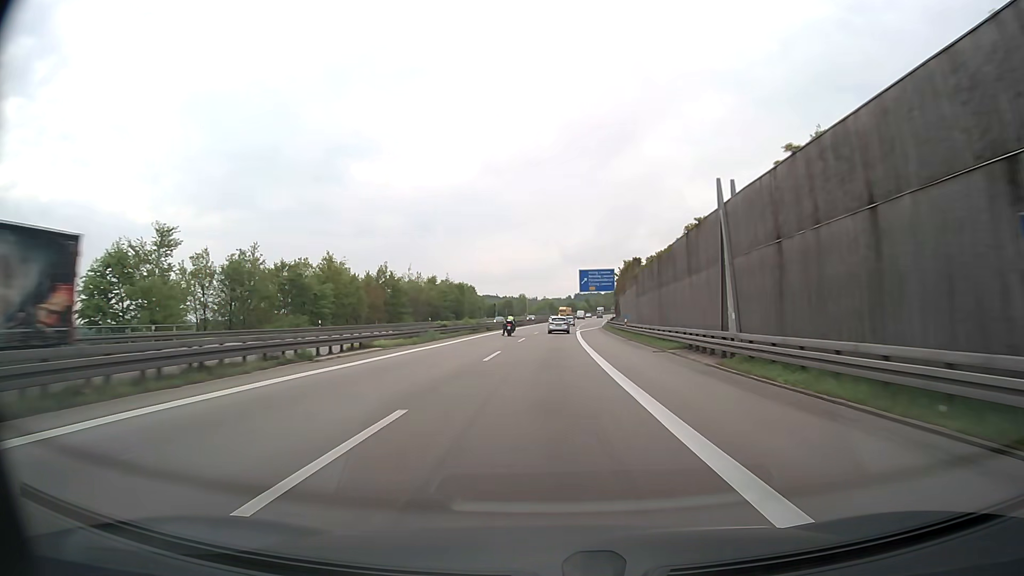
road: motorway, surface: asphalt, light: Day
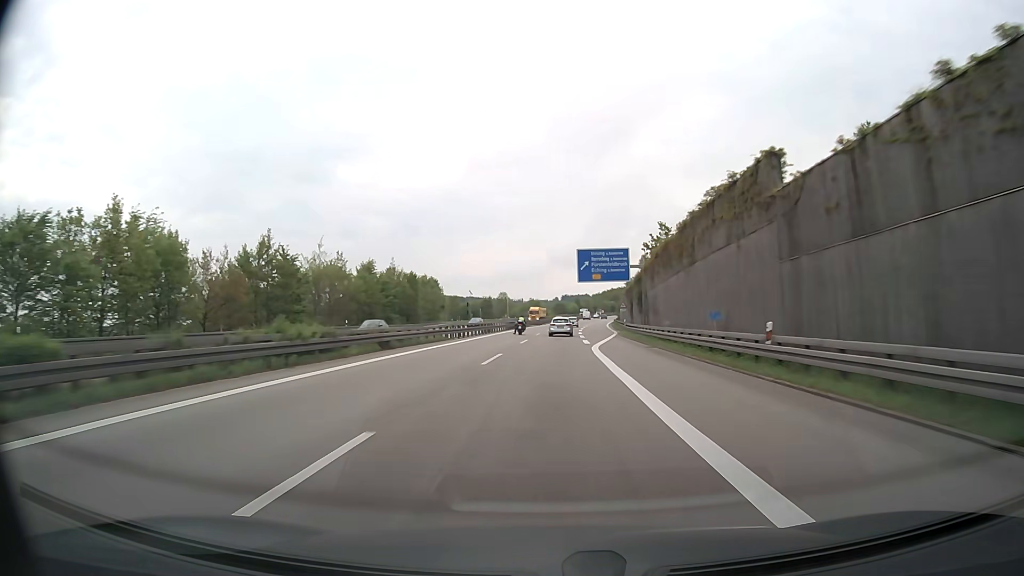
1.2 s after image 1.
(+0.4, +38.0) m; +1°
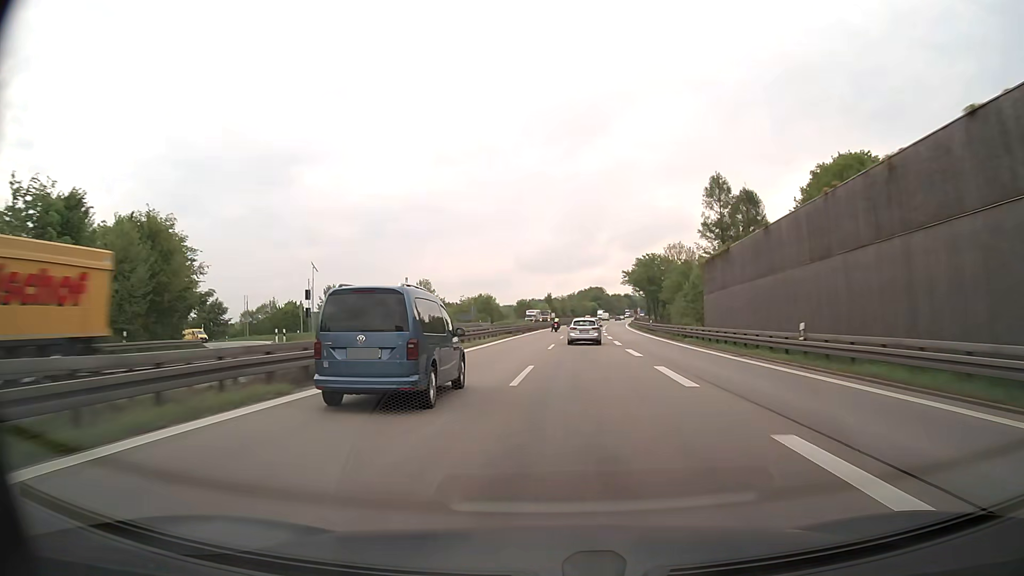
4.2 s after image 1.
(+2.6, +96.1) m; +3°
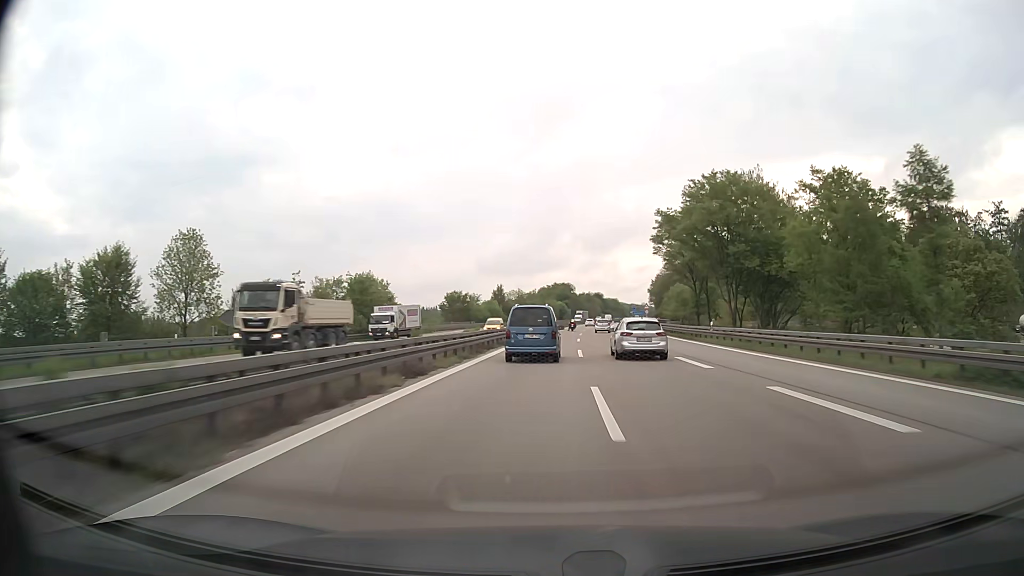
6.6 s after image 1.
(+2.2, +78.6) m; +3°
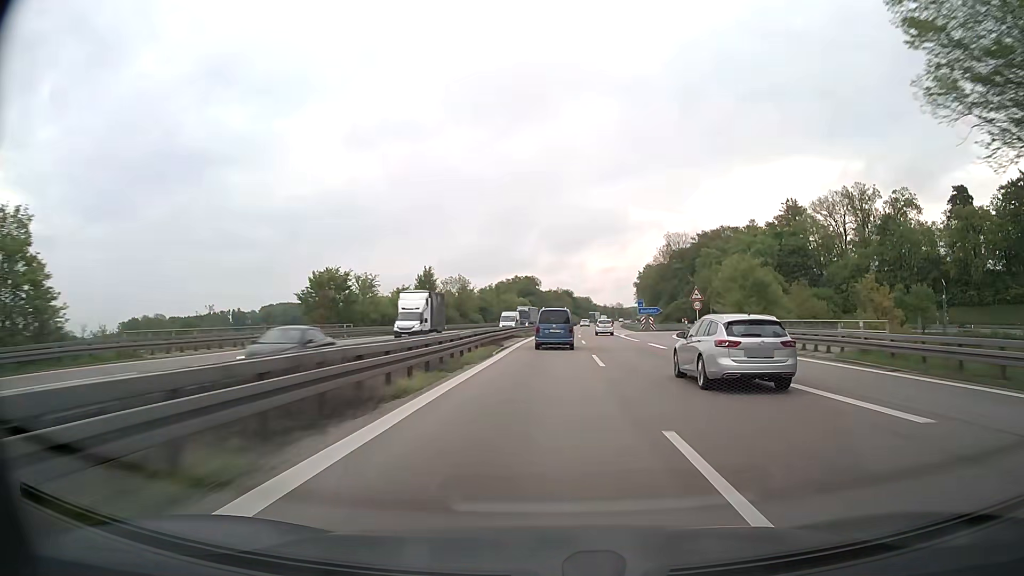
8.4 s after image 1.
(+1.5, +59.9) m; +3°
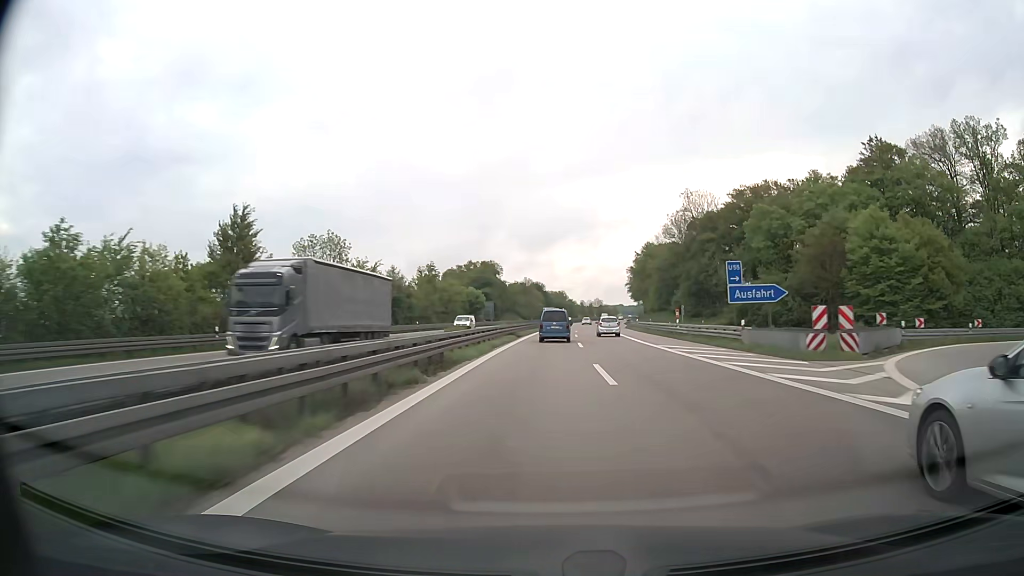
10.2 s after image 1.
(+1.6, +60.6) m; +3°
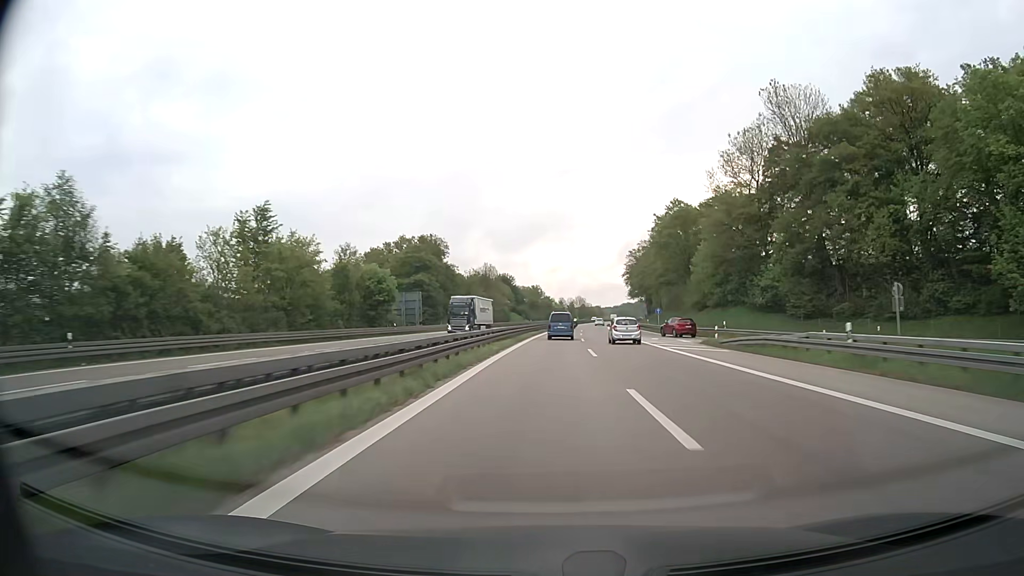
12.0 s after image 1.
(+1.1, +61.0) m; +2°
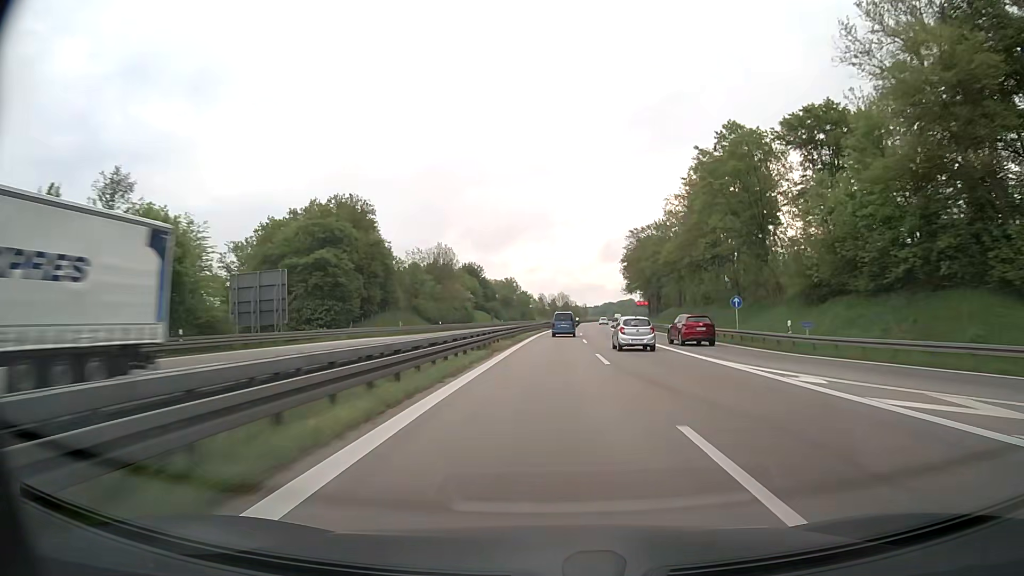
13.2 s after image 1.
(+0.5, +40.8) m; +2°
(0, +10) (0, +20) (0, +30) (+1, +40) (+1, +50) (+1, +60) (+2, +70) (+3, +80) (+3, +90) (+4, +100) m
